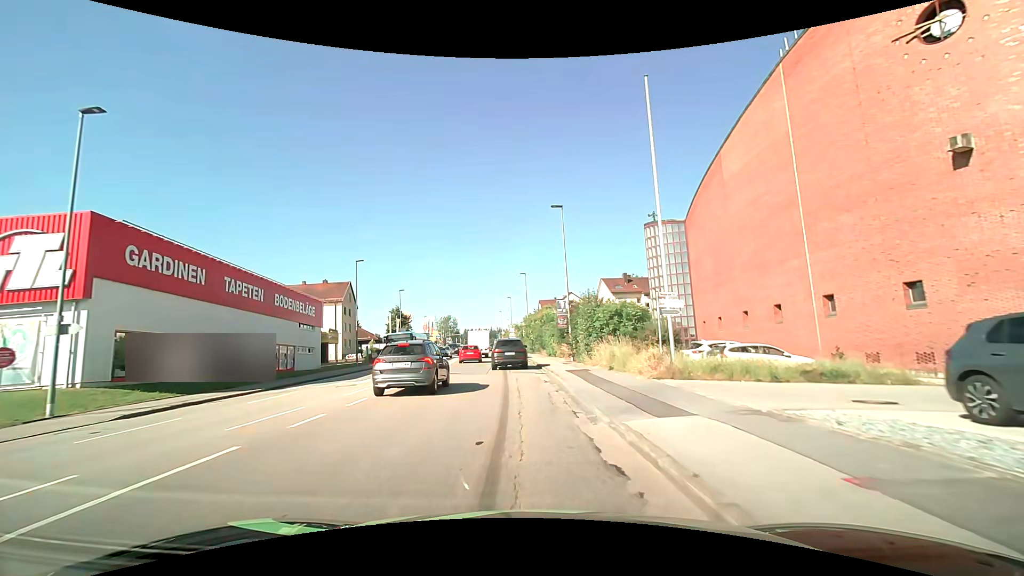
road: tertiary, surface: asphalt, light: Day
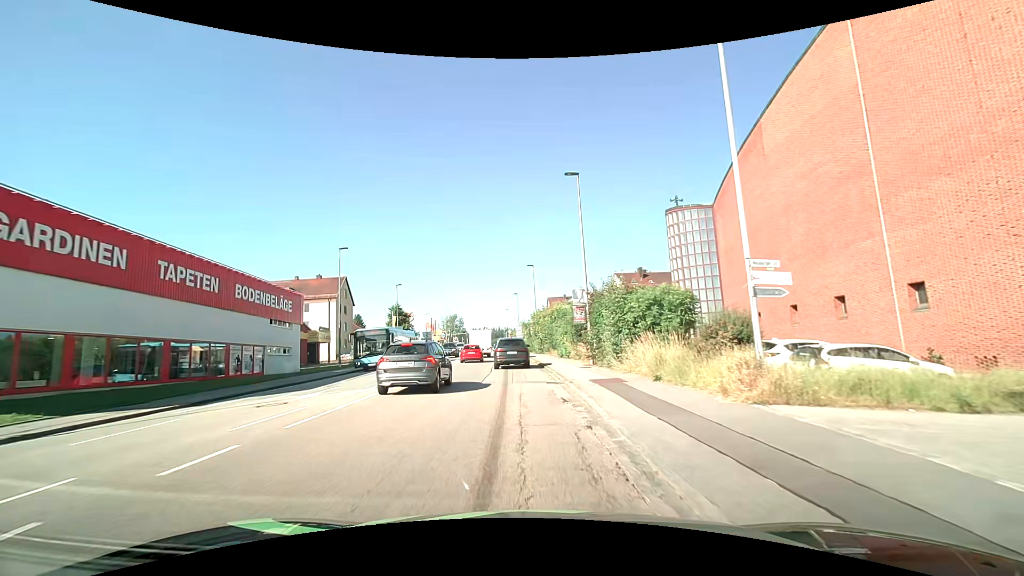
(-0.1, +6.3) m; -1°
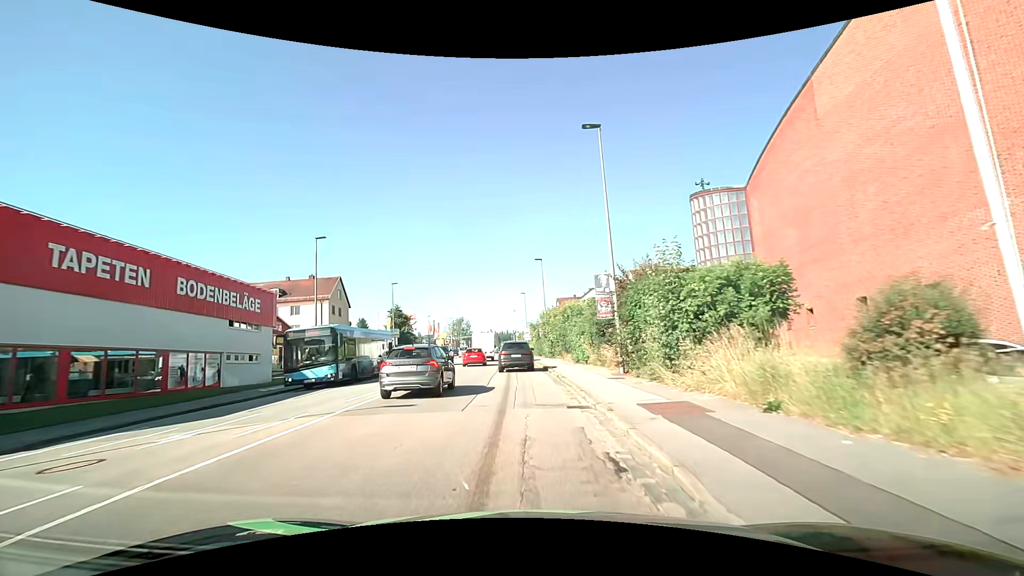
(-0.1, +6.3) m; -1°
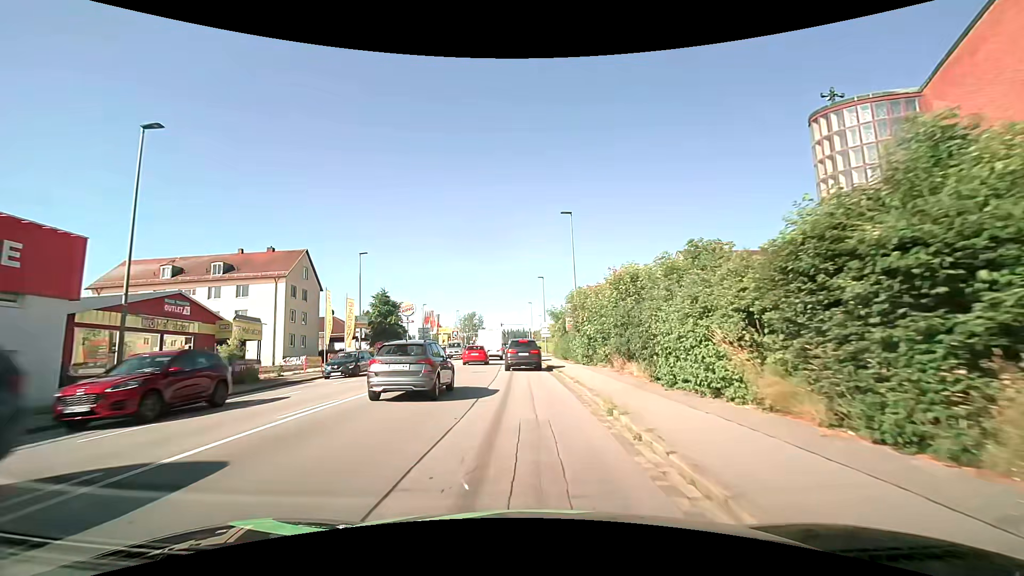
(-0.3, +18.3) m; -2°
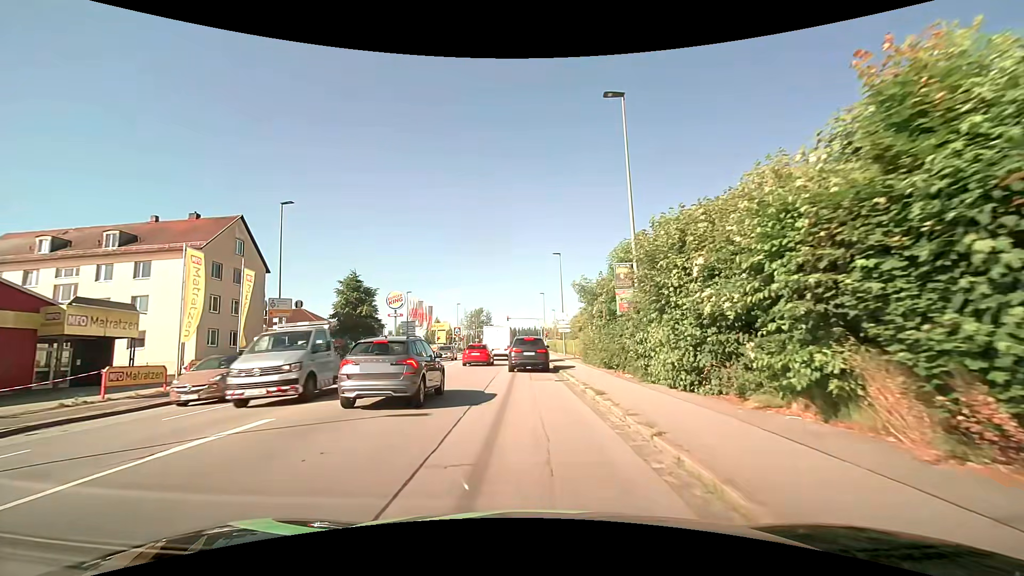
(-0.2, +16.3) m; -1°
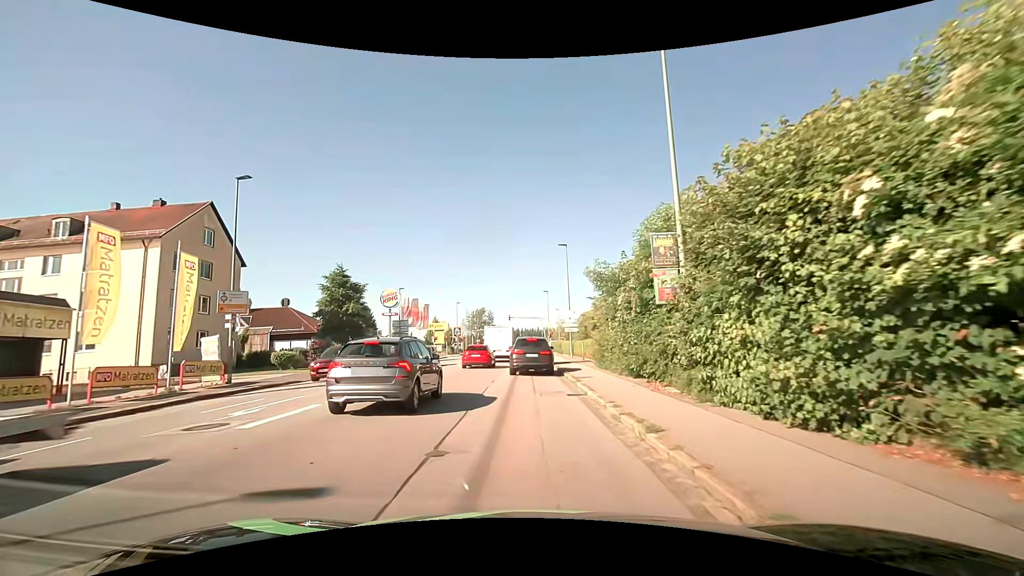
(-0.1, +4.9) m; -1°
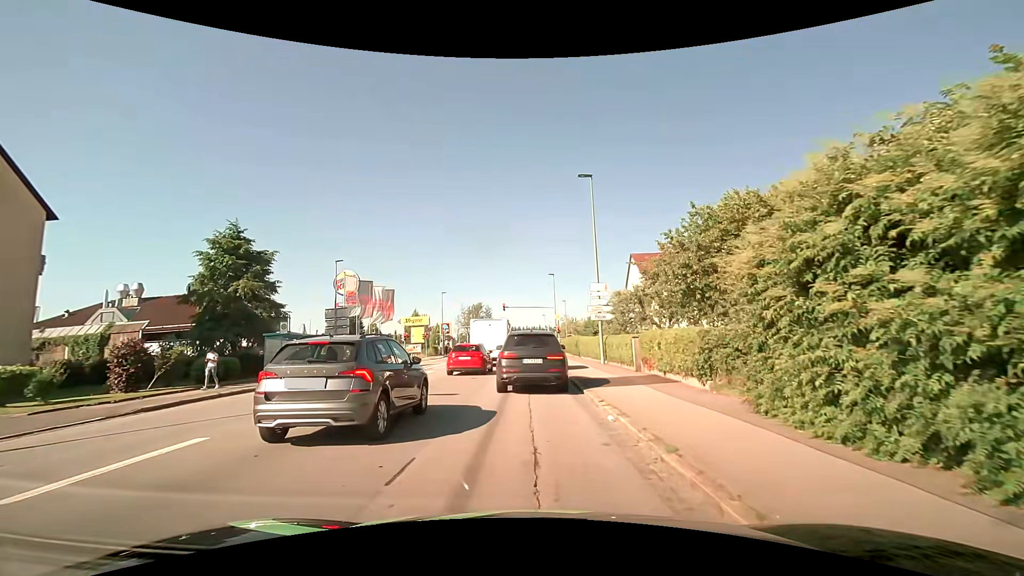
(0.0, +18.2) m; 0°
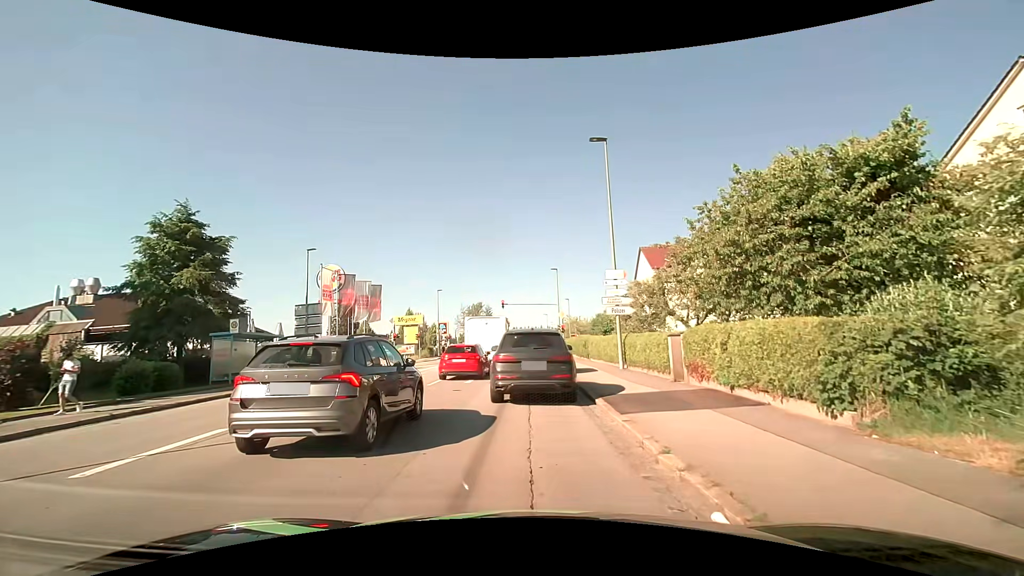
(0.0, +4.9) m; +1°
(0, +10) (0, +20) (-1, +30) (-1, +40) (-1, +50) (-1, +60) (-2, +70) (-2, +80) (-2, +90) (-2, +100) m
